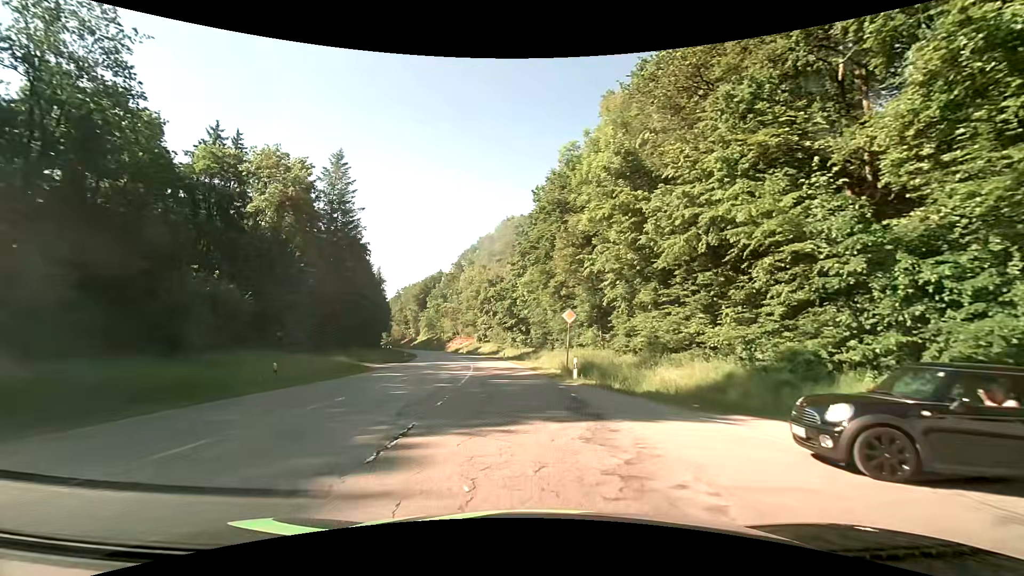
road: secondary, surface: asphalt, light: Day
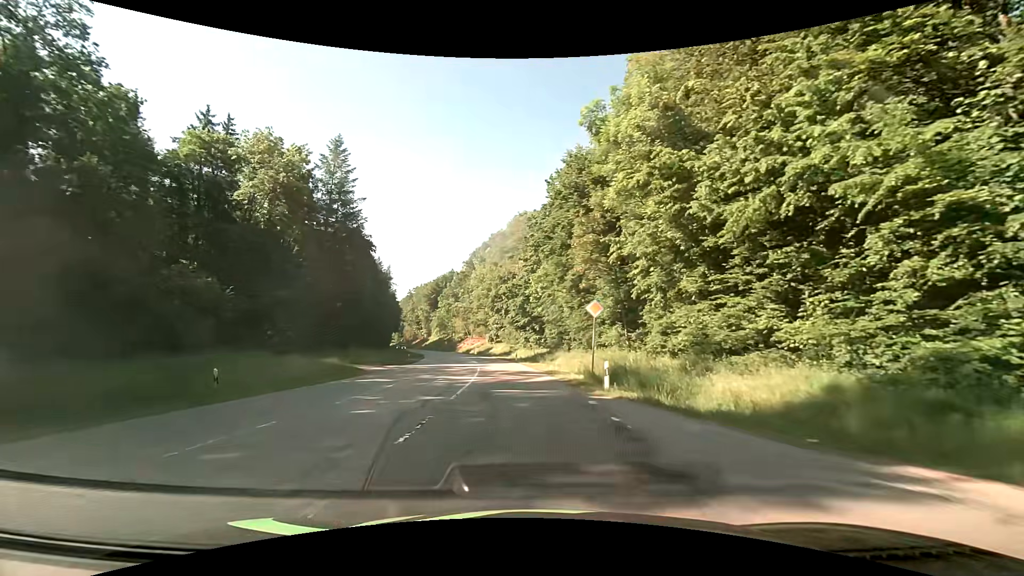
(-0.1, +5.1) m; -2°
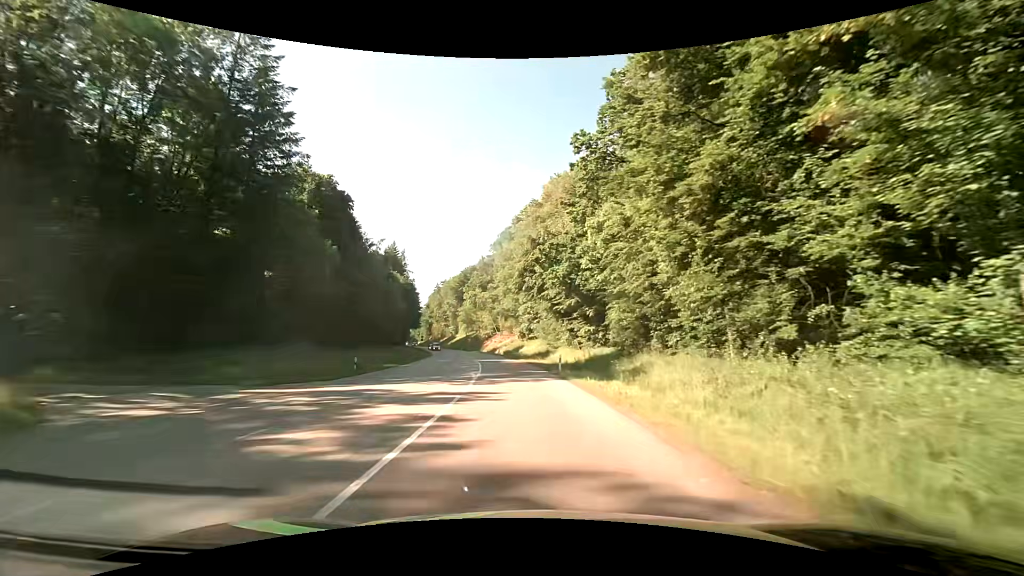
(-1.0, +27.2) m; -4°
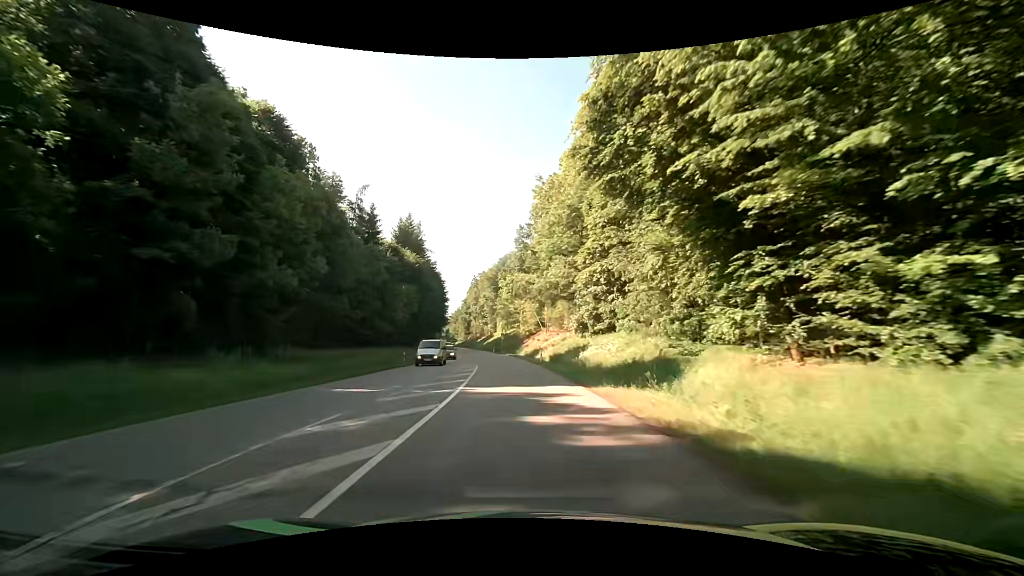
(-1.8, +35.5) m; -6°
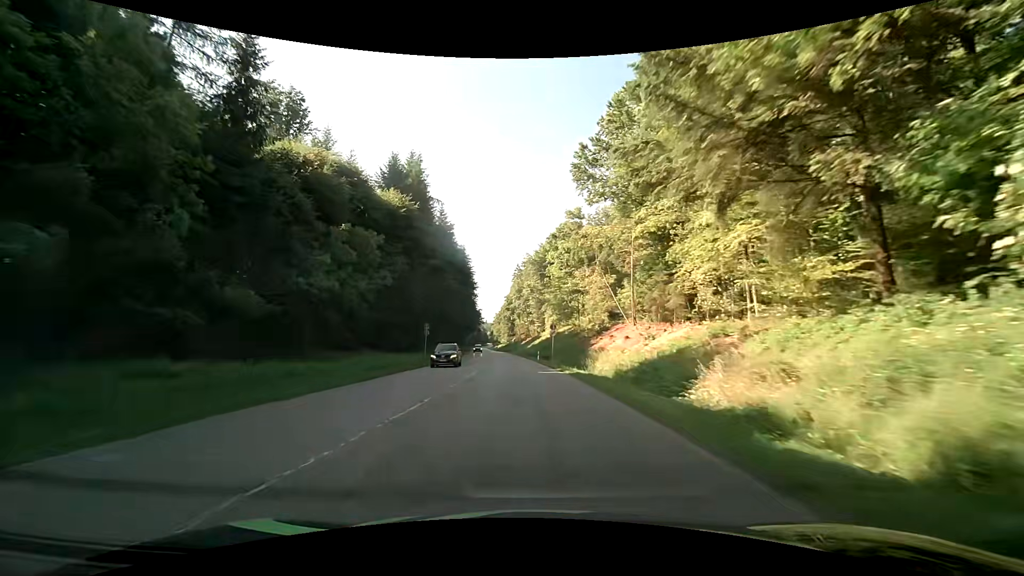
(-2.0, +41.9) m; -6°
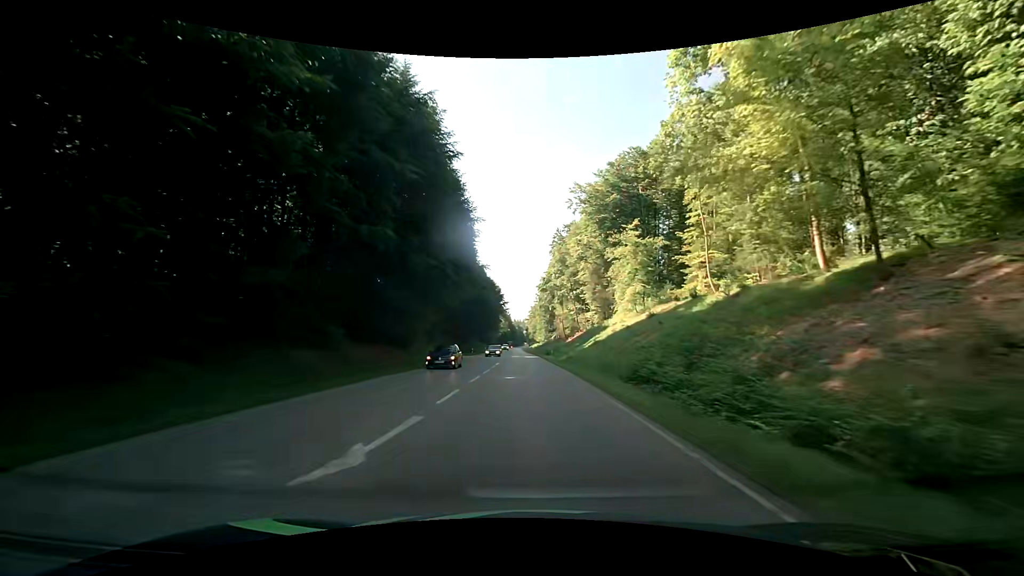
(-1.9, +59.9) m; -4°
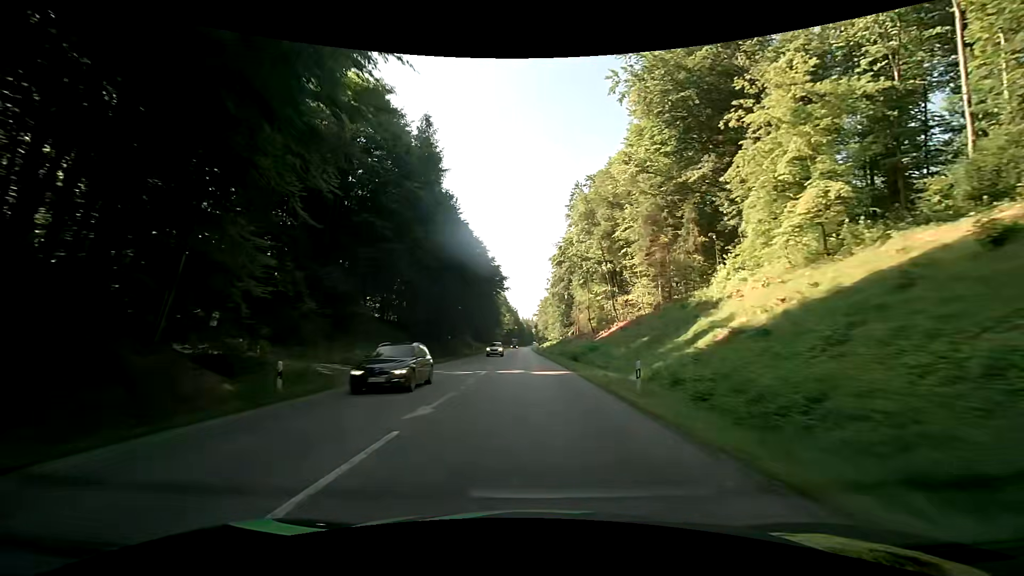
(-0.4, +38.4) m; -1°
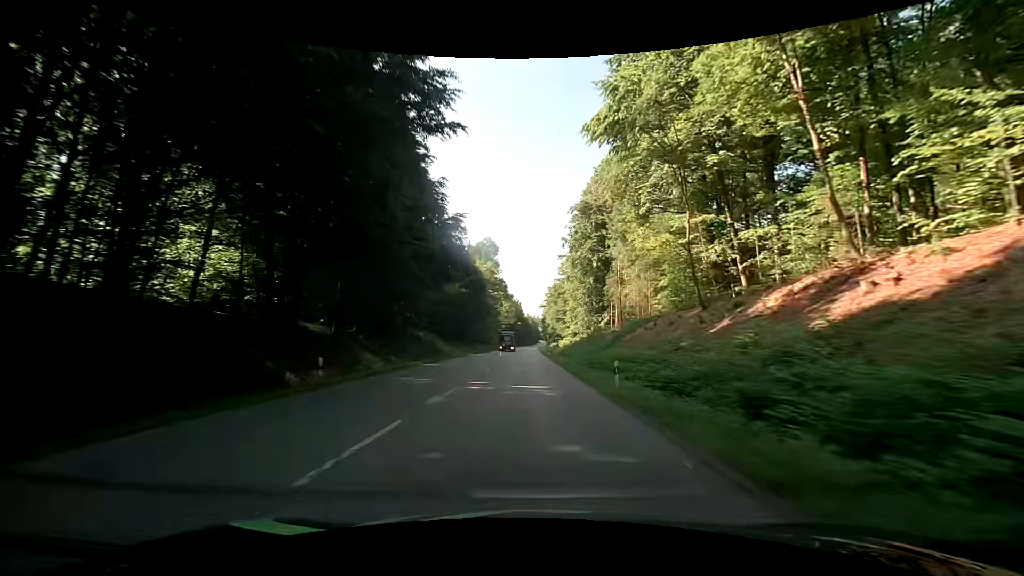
(-0.3, +52.8) m; -1°
(0, +10) (0, +20) (0, +30) (0, +40) (0, +50) (0, +60) (0, +70) (0, +80) (0, +90) (0, +100) m
